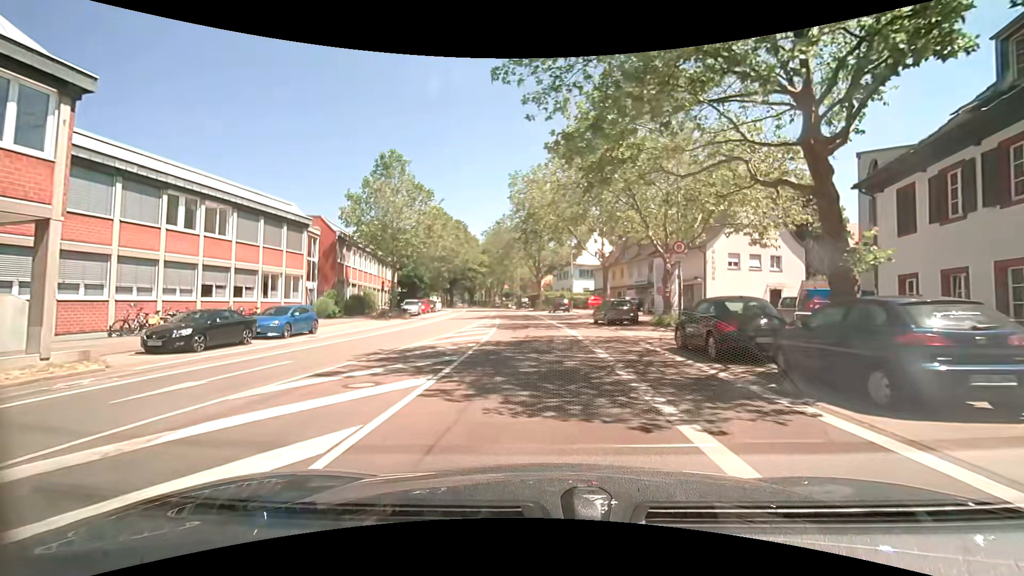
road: secondary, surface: asphalt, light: Day
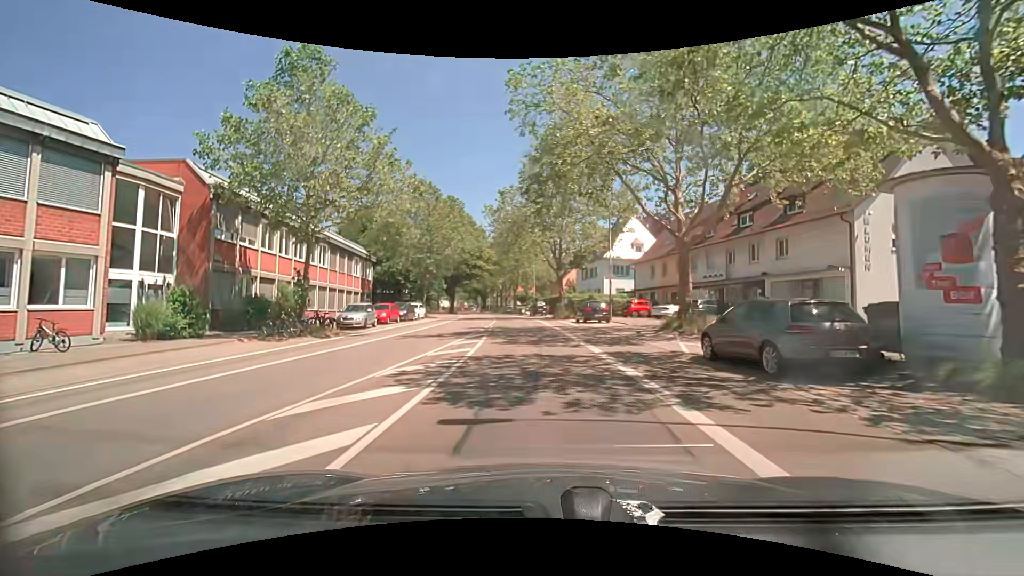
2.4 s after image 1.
(-0.2, +18.0) m; -1°
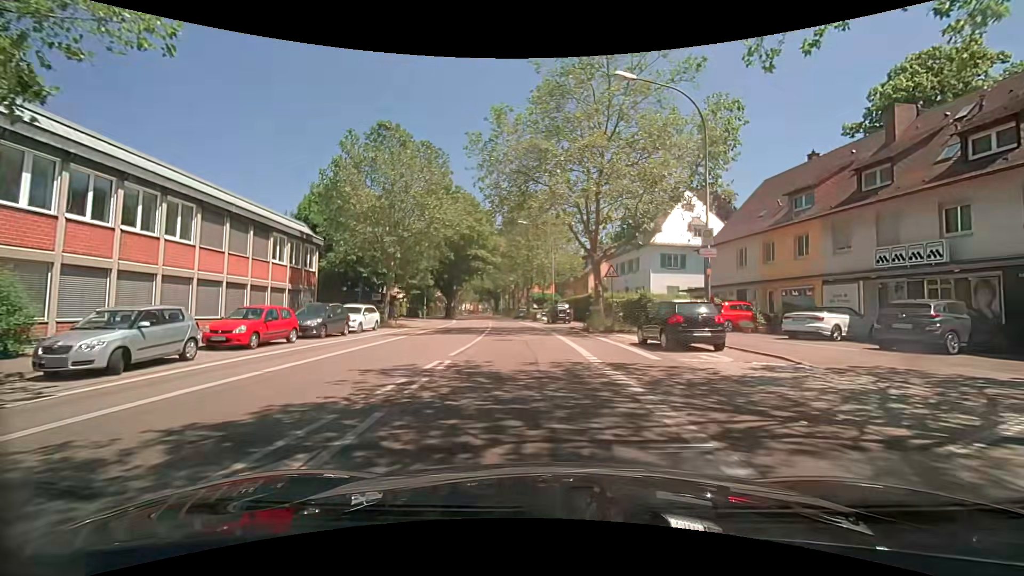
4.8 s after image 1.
(-0.6, +17.8) m; -1°
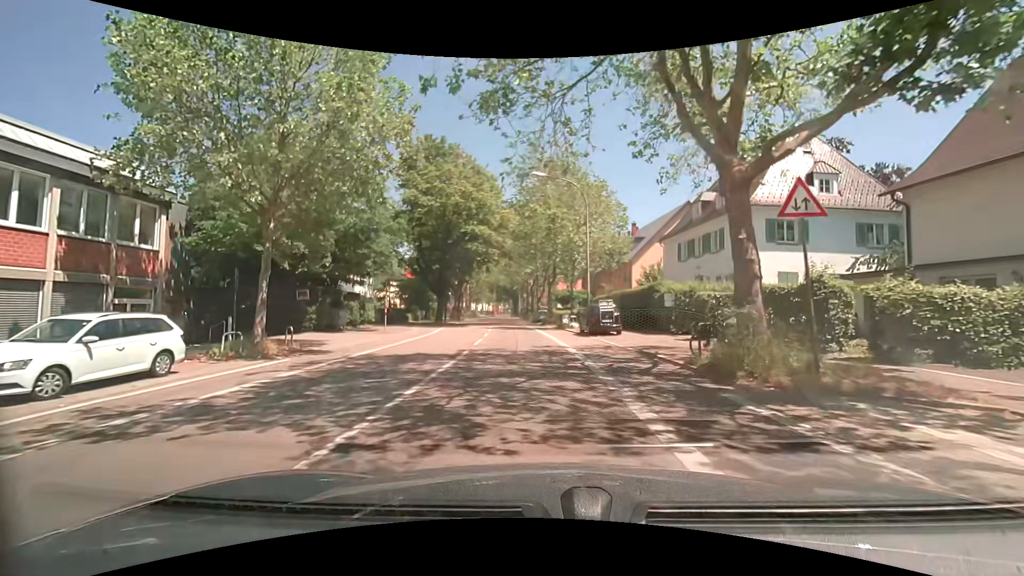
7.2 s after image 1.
(-1.0, +17.8) m; -5°
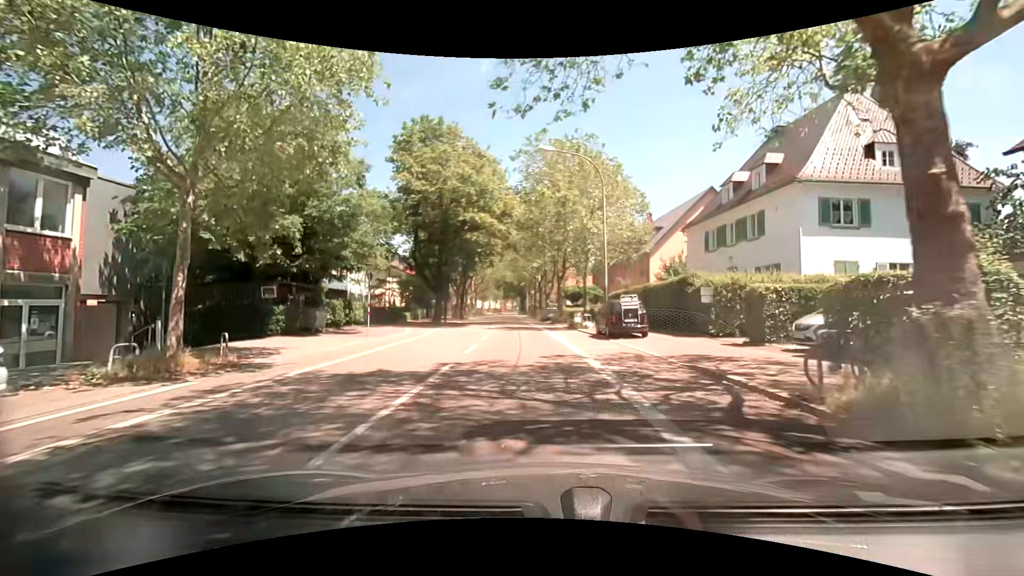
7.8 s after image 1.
(0.0, +4.5) m; -2°
(0, +10) (0, +20) (-1, +30) (-1, +40) (-2, +50) (-3, +60) (-4, +70) (-5, +80) (-5, +90) (-6, +100) m
